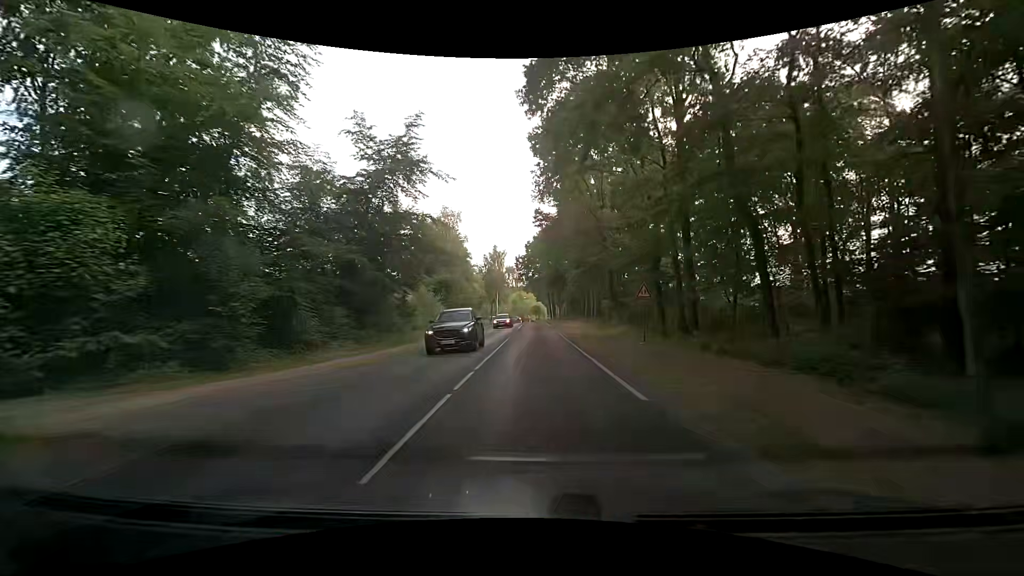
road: secondary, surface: asphalt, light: Day
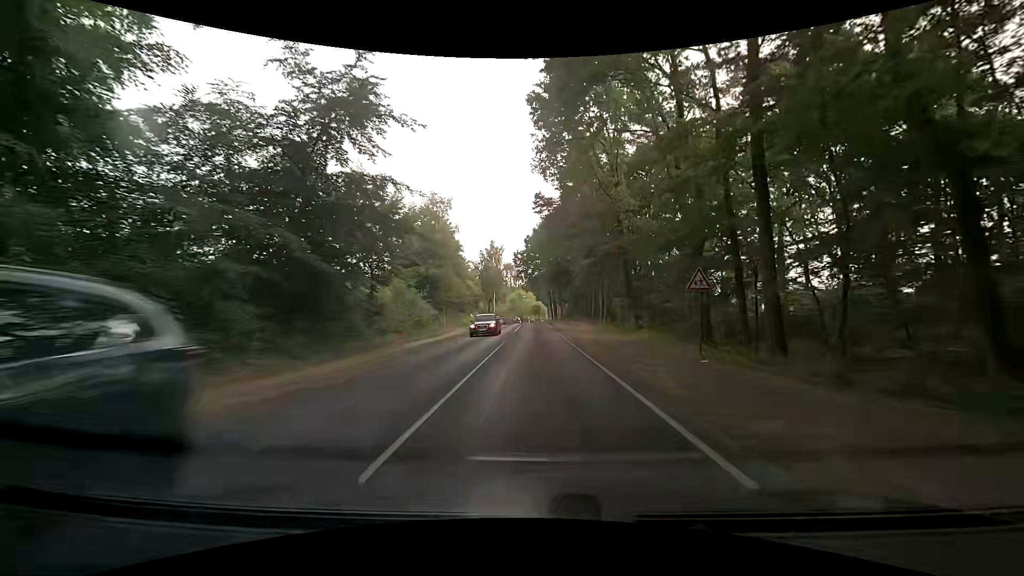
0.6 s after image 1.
(-0.1, +8.0) m; -1°
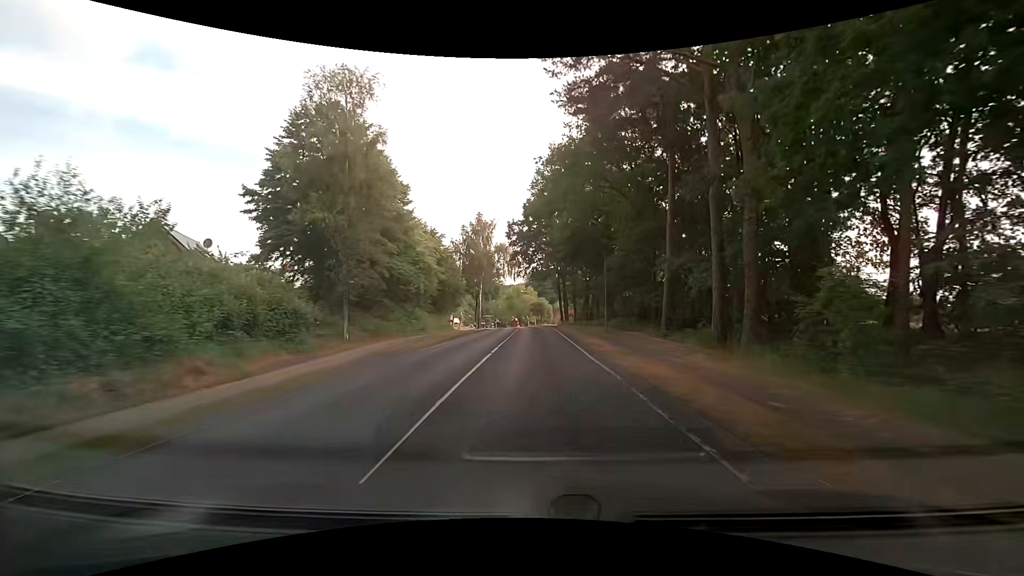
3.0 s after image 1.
(+0.1, +31.3) m; 0°
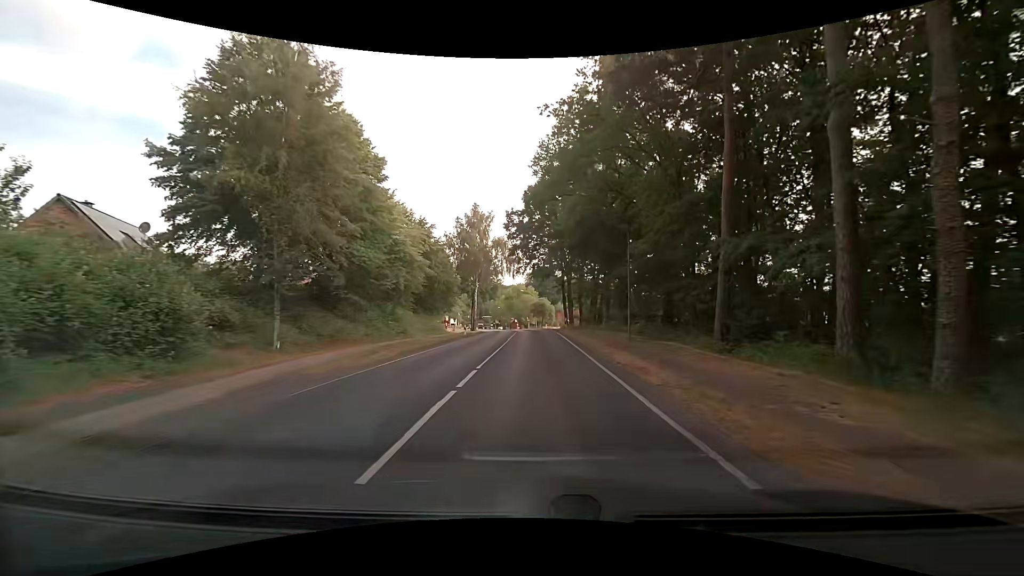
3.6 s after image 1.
(+0.1, +7.6) m; 0°
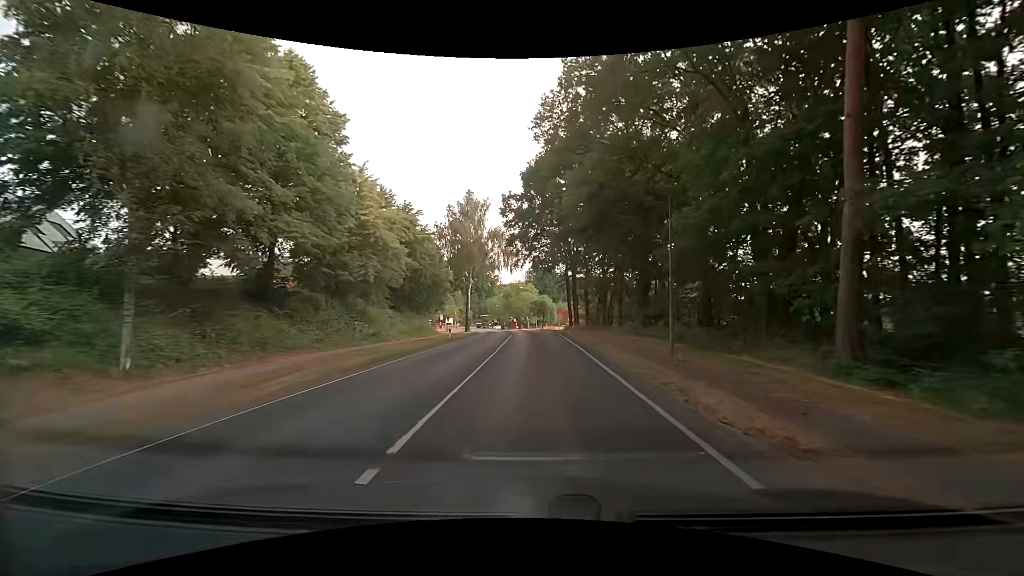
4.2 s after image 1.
(0.0, +7.6) m; +1°
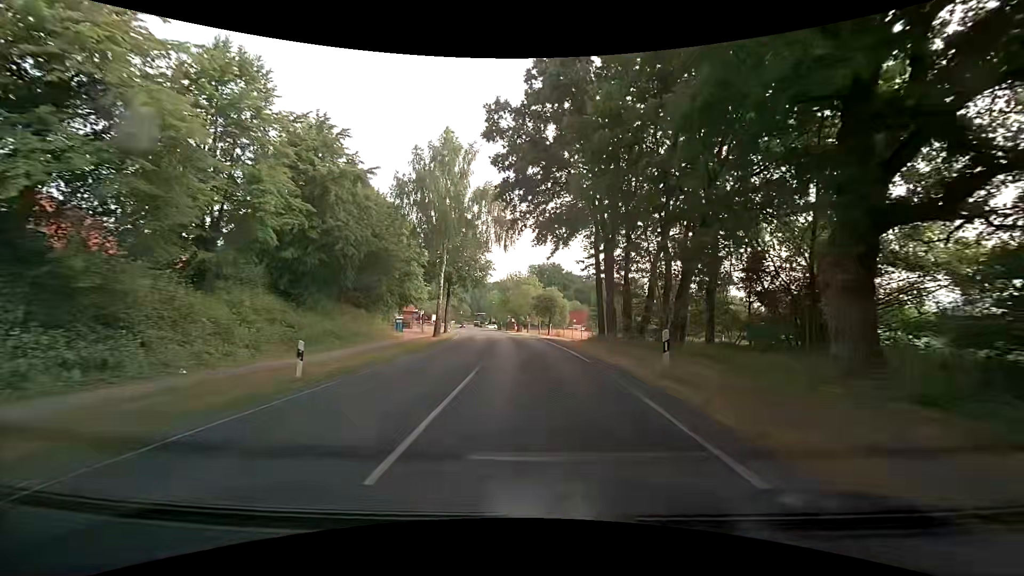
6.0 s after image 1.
(-0.2, +22.6) m; -1°
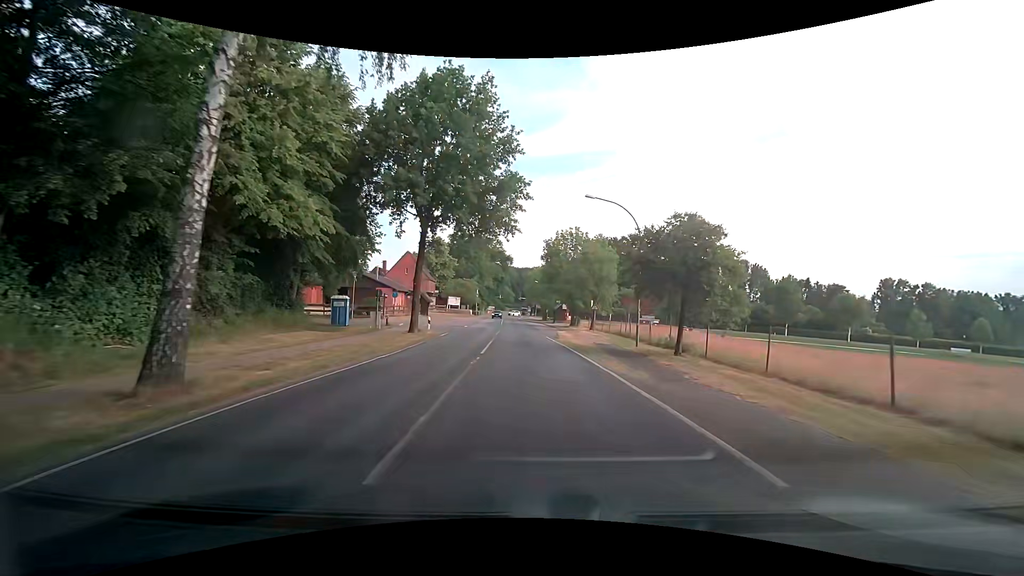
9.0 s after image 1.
(-1.6, +37.5) m; -5°
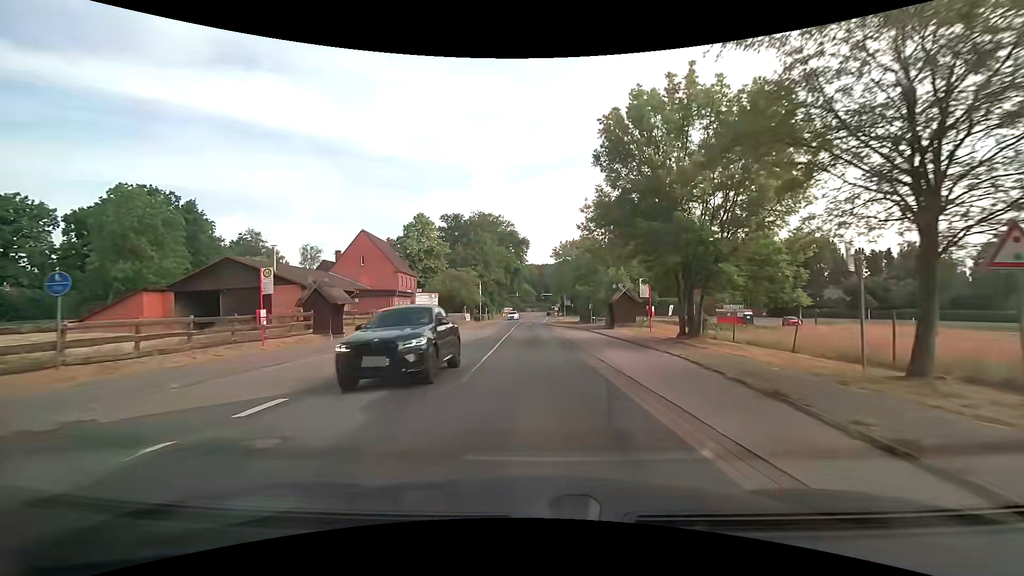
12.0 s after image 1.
(-1.2, +37.8) m; -3°
(0, +10) (0, +20) (-1, +30) (-1, +40) (-1, +50) (-1, +60) (-1, +70) (0, +80) (0, +90) (0, +100) m
